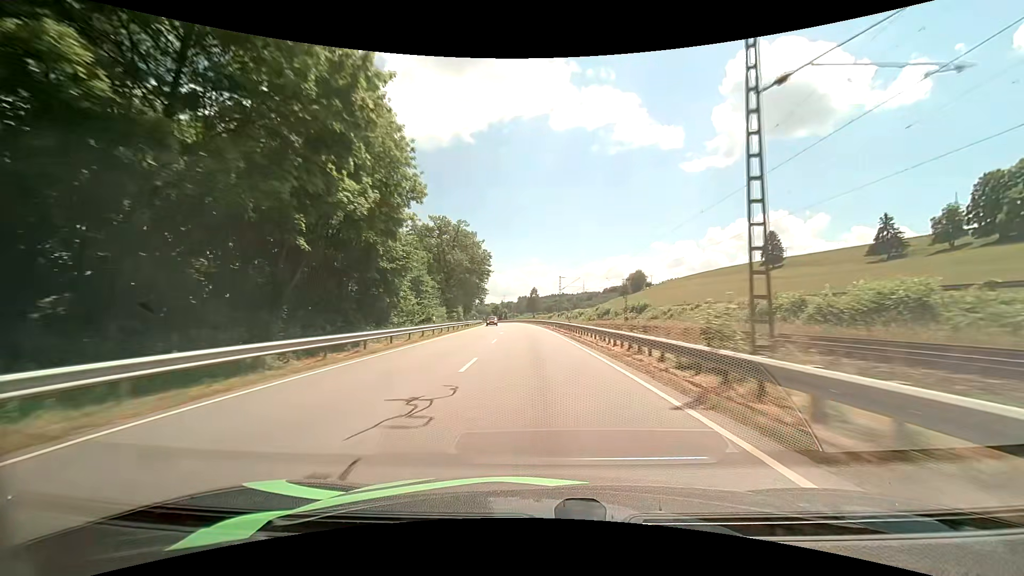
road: primary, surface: asphalt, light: Day
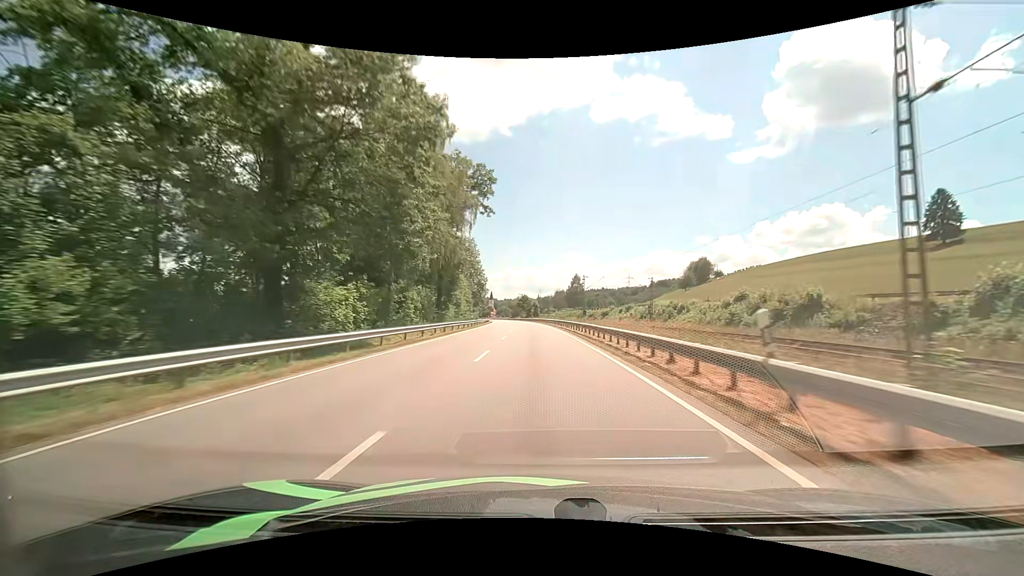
(-2.7, +71.4) m; -4°
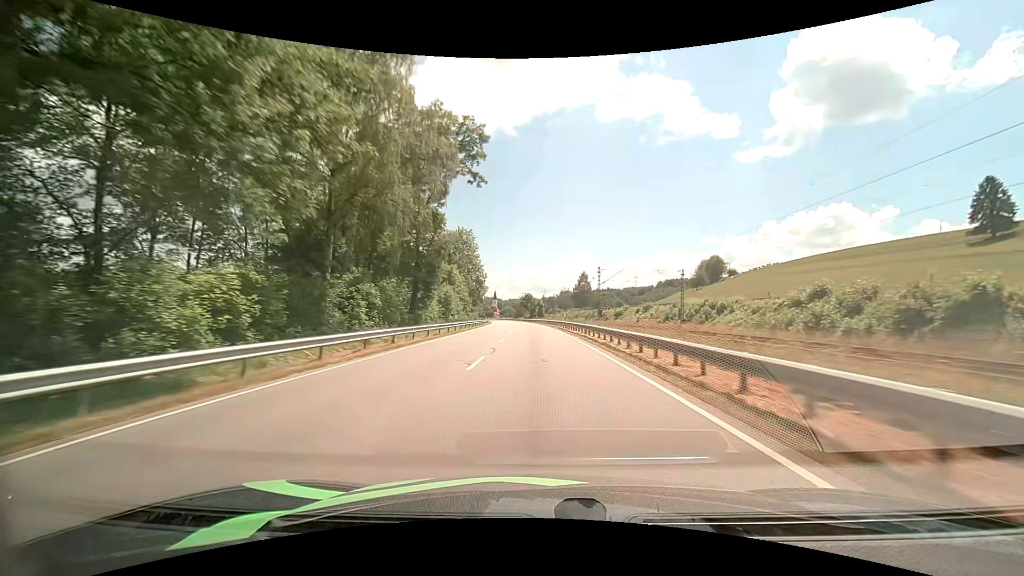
(0.0, +14.3) m; 0°
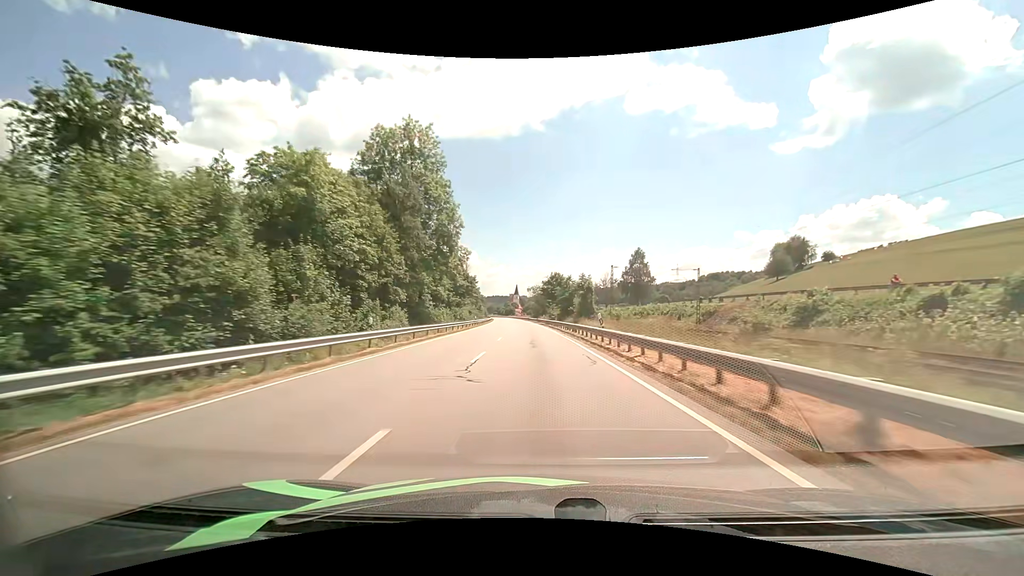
(-1.9, +71.5) m; -3°
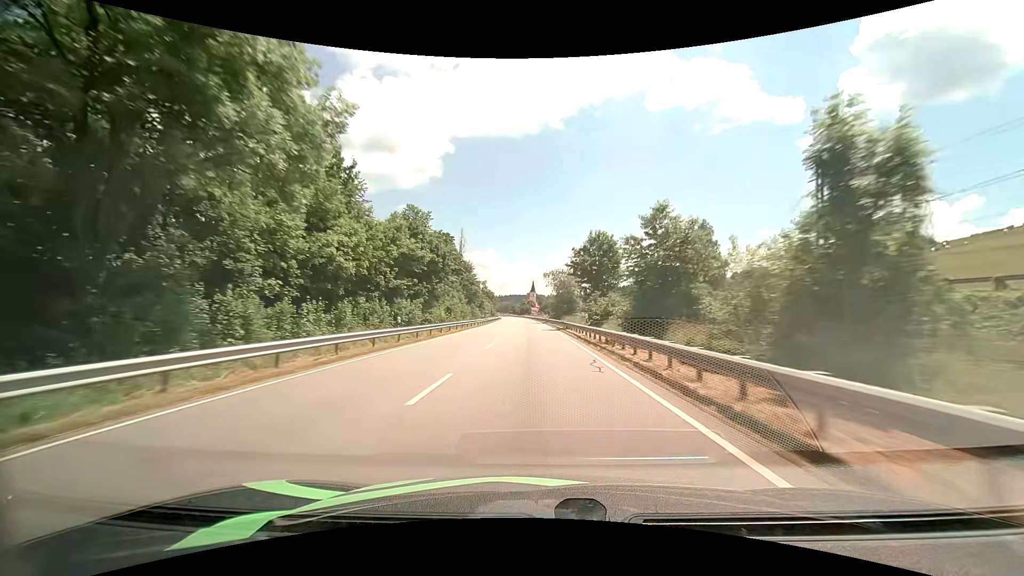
(-0.8, +43.6) m; -2°
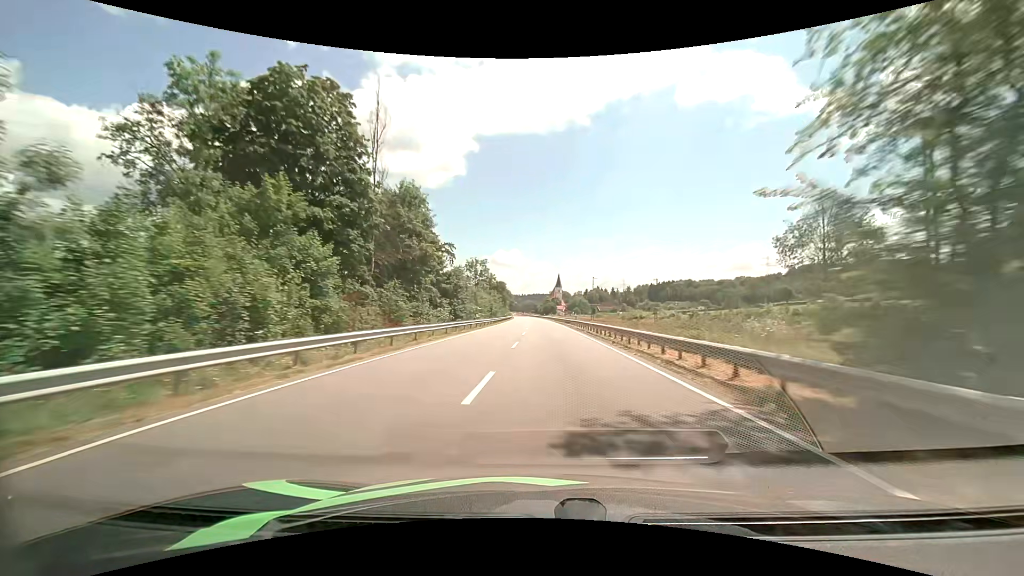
(-2.4, +73.4) m; -3°
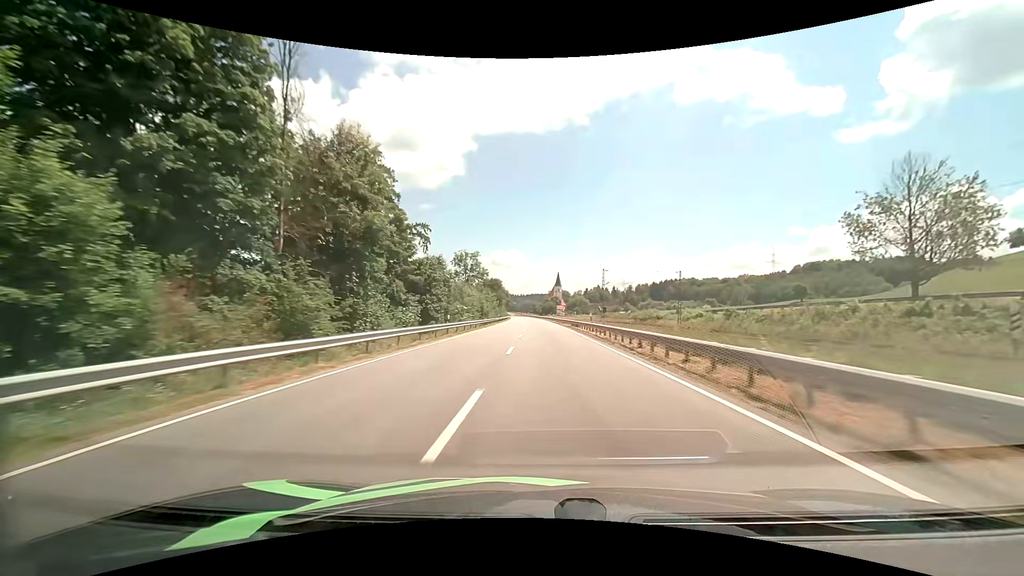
(0.0, +14.8) m; 0°
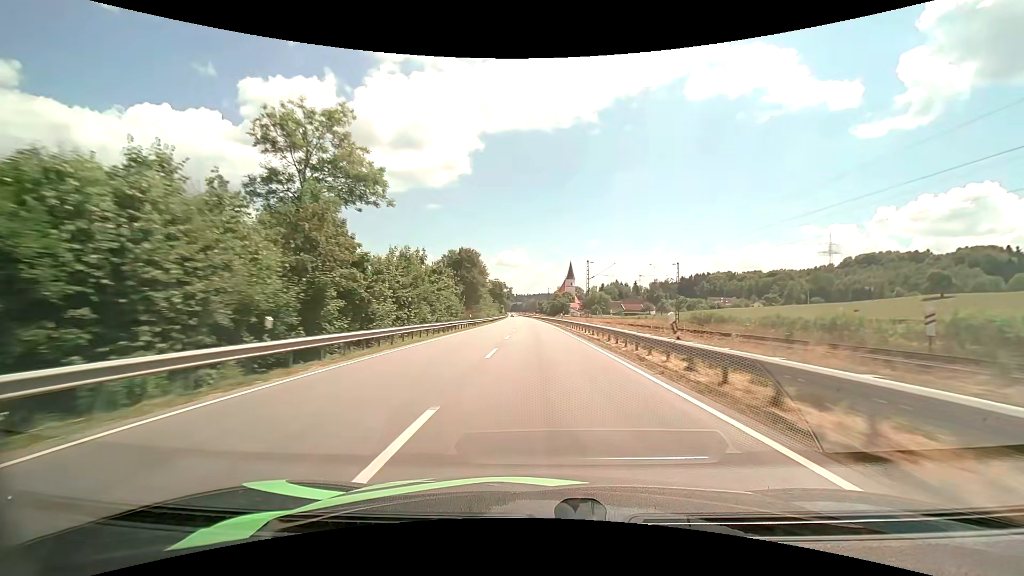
(0.0, +74.4) m; -1°
(0, +10) (0, +20) (0, +30) (0, +40) (0, +50) (-1, +60) (-1, +70) (-1, +80) (-1, +90) (-2, +100) m
